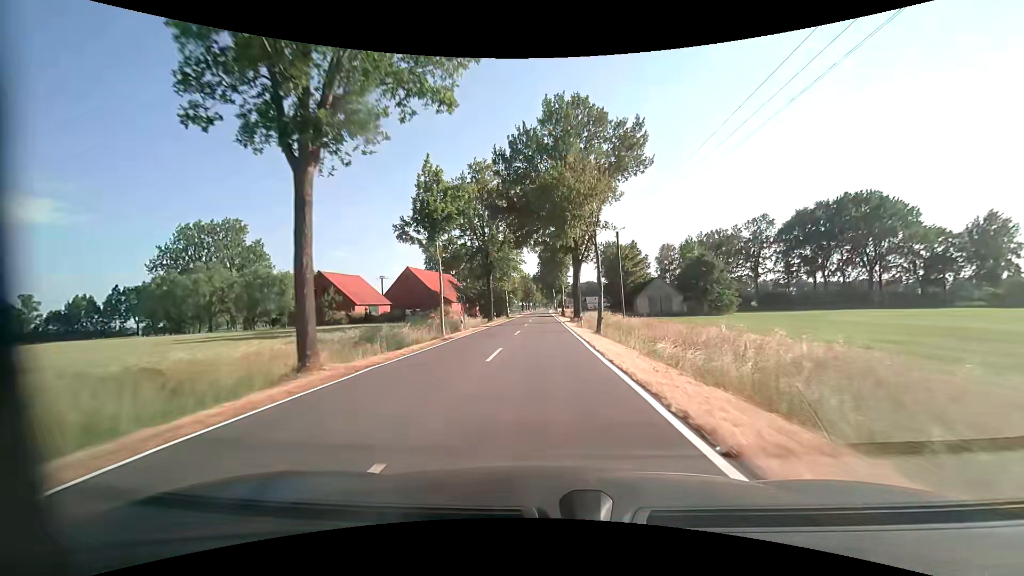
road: tertiary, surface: asphalt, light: Day
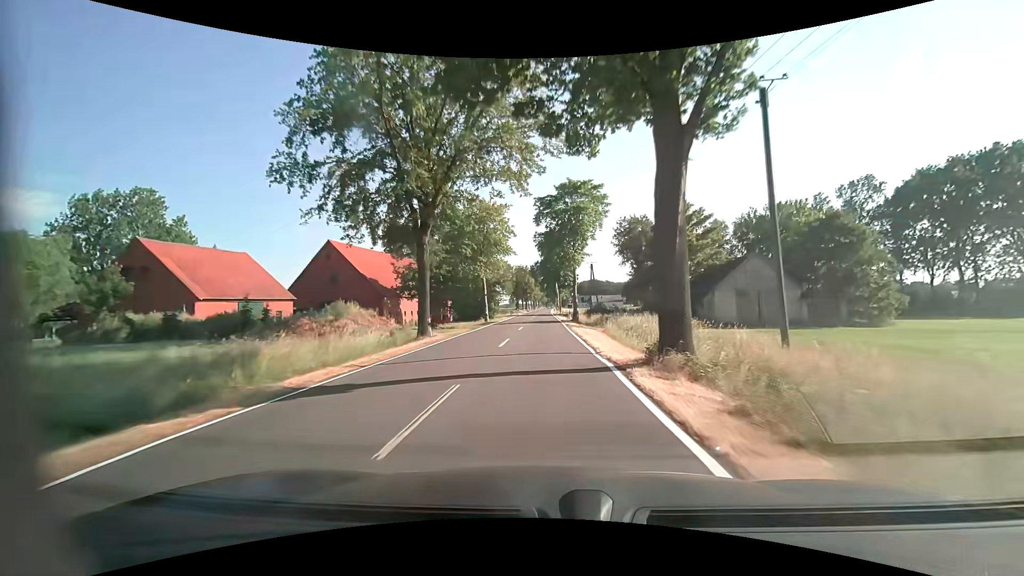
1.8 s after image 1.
(0.0, +32.4) m; 0°
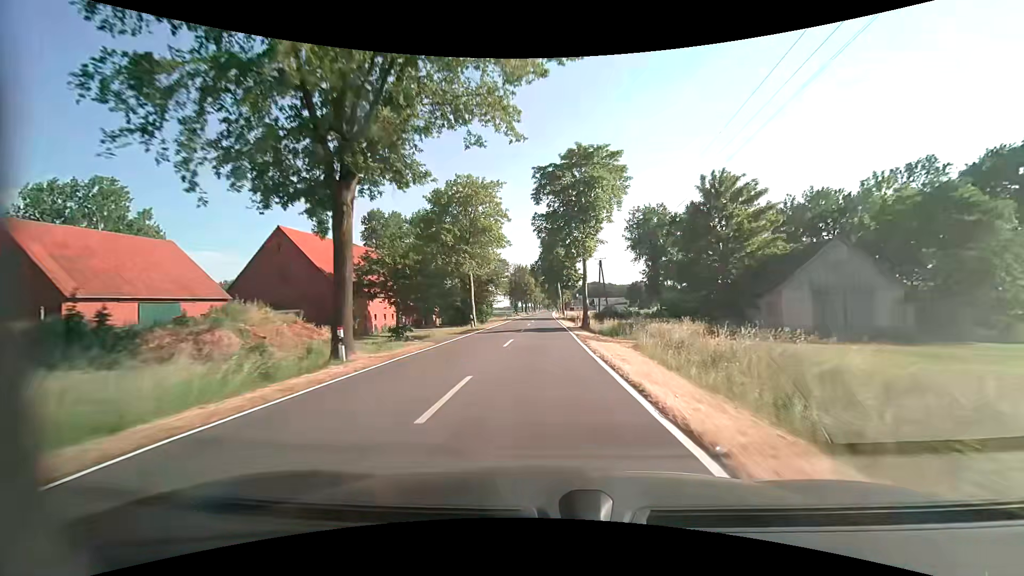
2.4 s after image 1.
(-0.1, +10.8) m; -1°
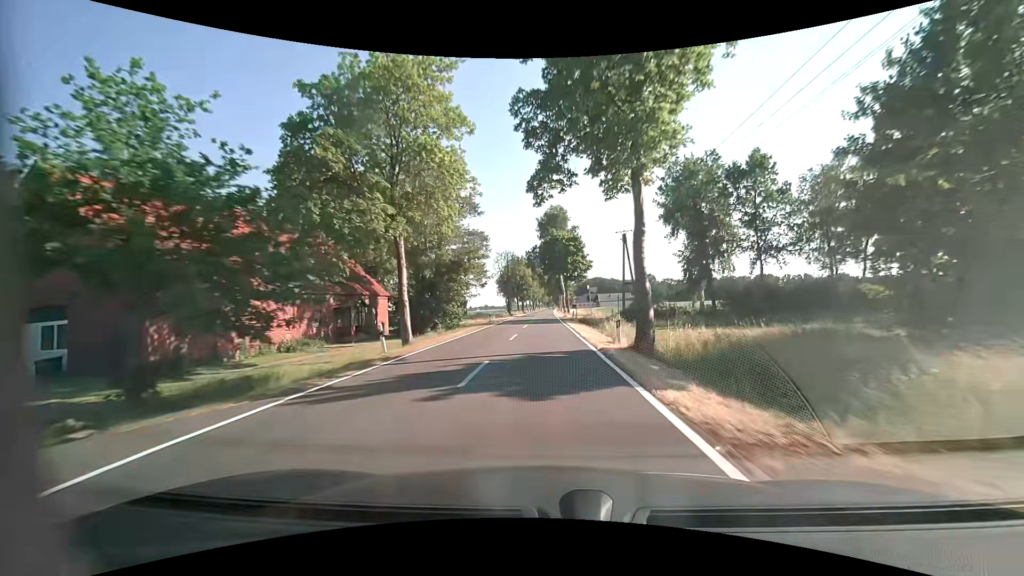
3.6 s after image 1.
(+0.2, +21.6) m; 0°
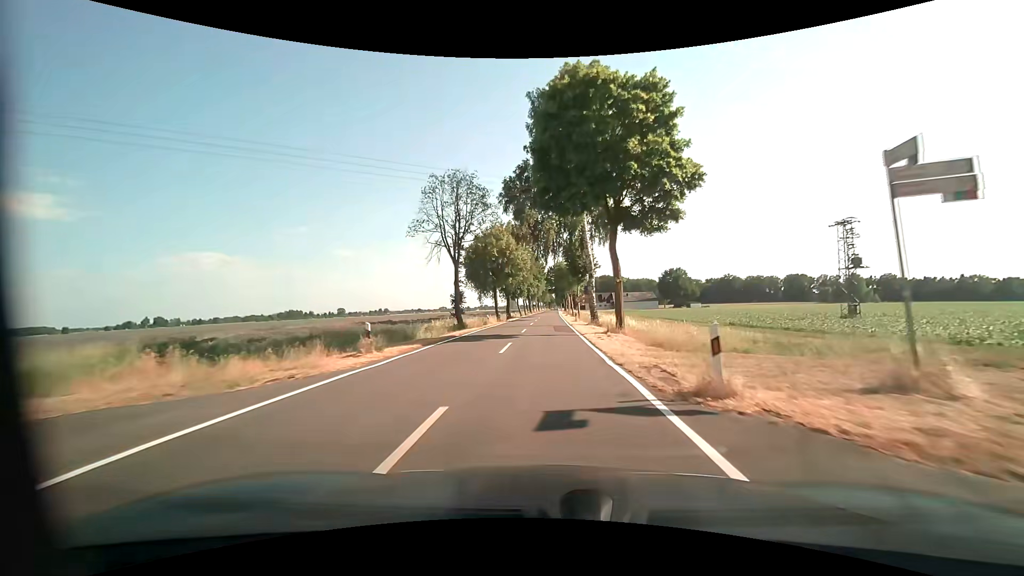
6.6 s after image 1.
(+0.1, +54.0) m; 0°
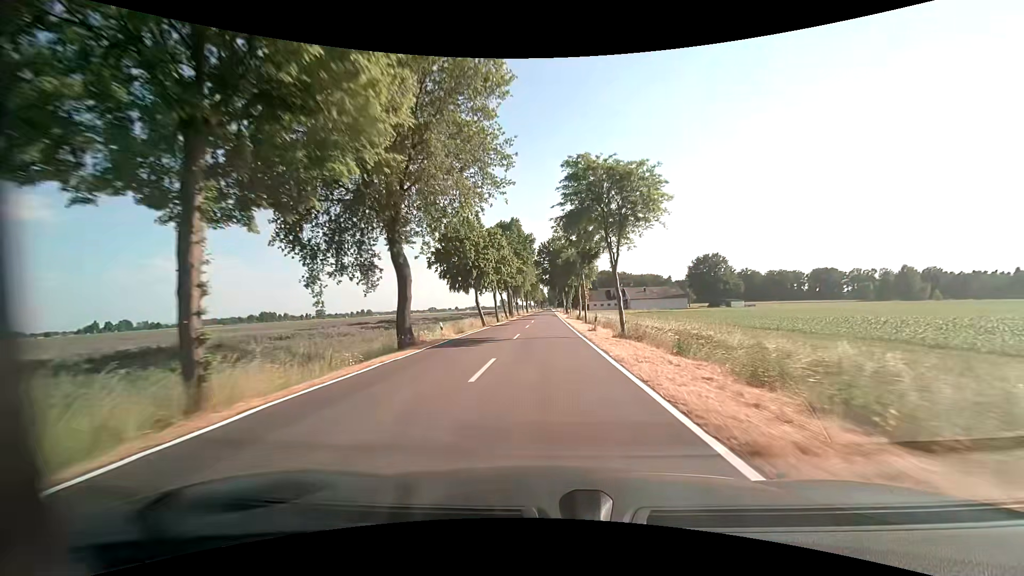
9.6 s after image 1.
(+0.6, +54.0) m; +1°
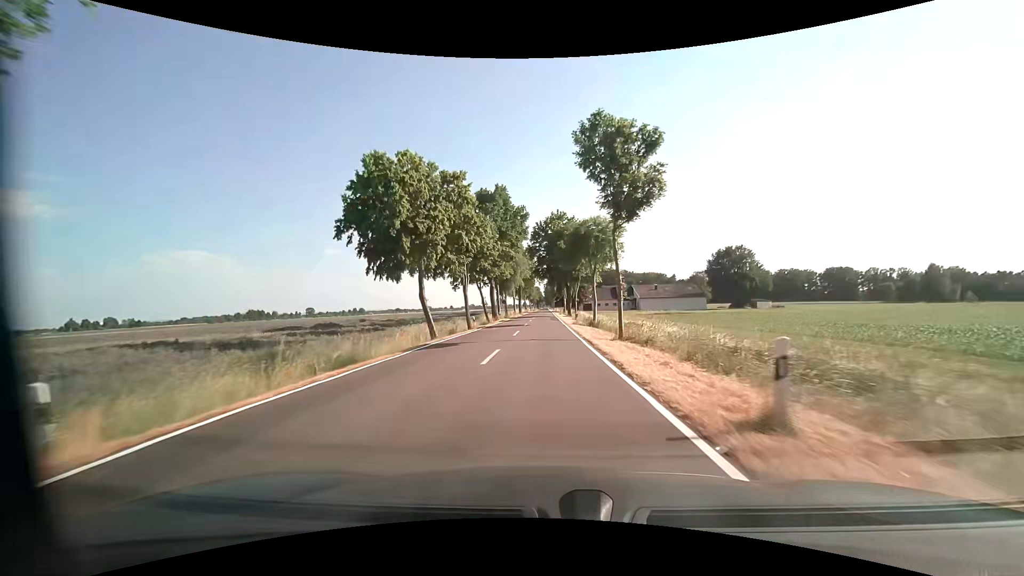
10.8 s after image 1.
(+0.2, +21.6) m; 0°
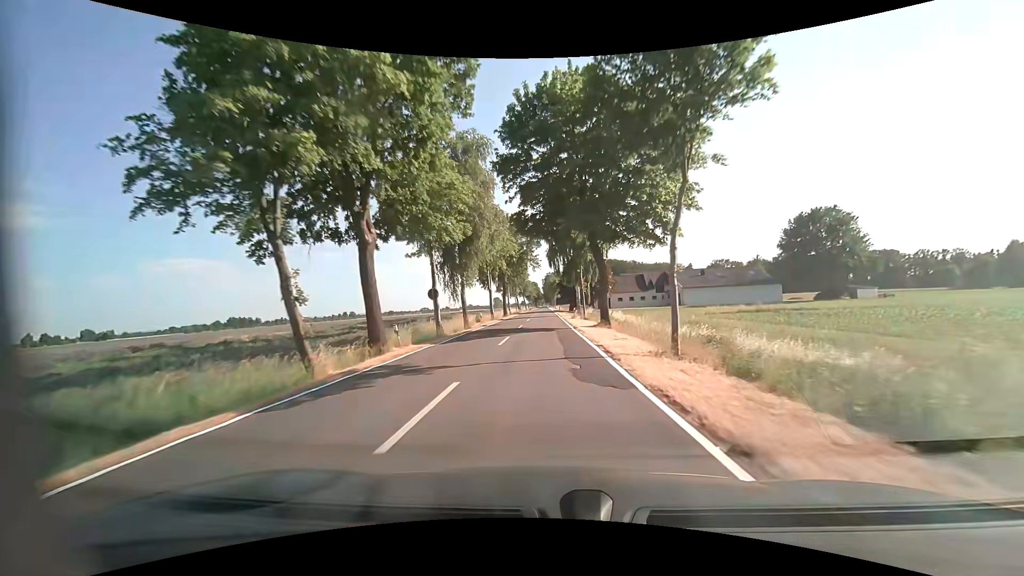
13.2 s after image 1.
(+0.2, +43.2) m; 0°
(0, +10) (0, +20) (0, +30) (0, +40) (0, +50) (0, +60) (0, +70) (0, +80) (0, +90) (0, +100) m
